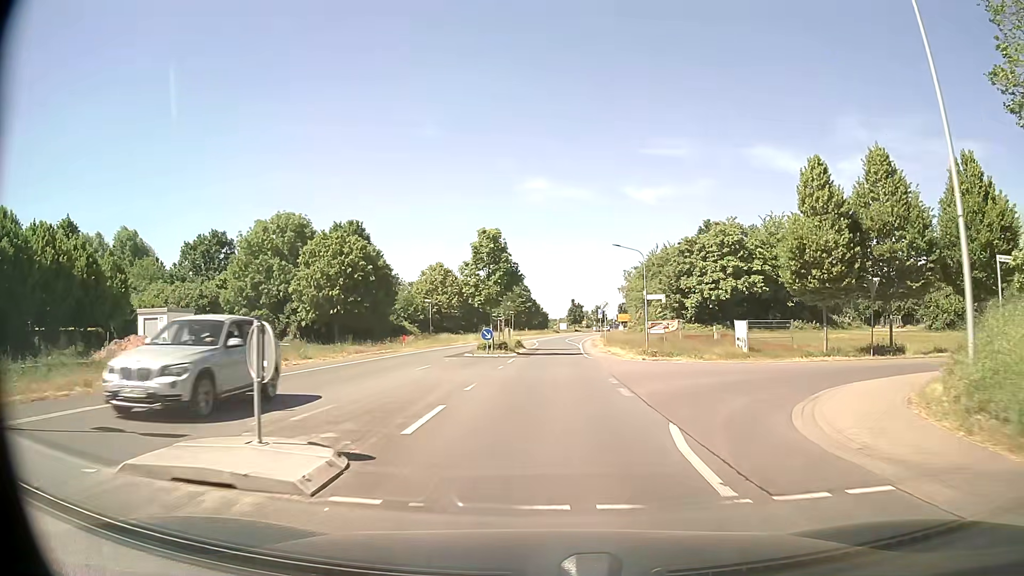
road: tertiary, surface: asphalt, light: Day
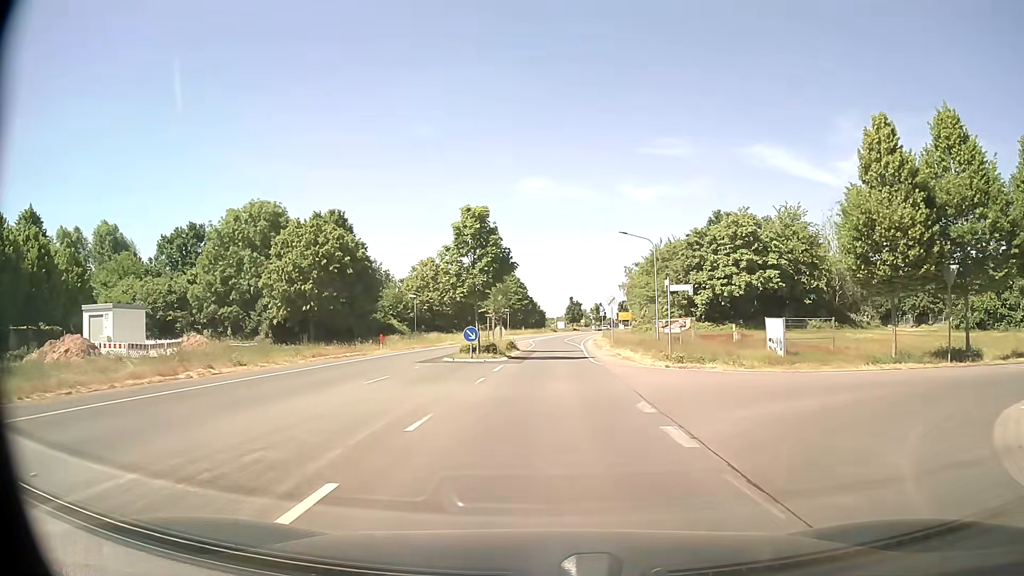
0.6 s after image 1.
(0.0, +6.1) m; +1°
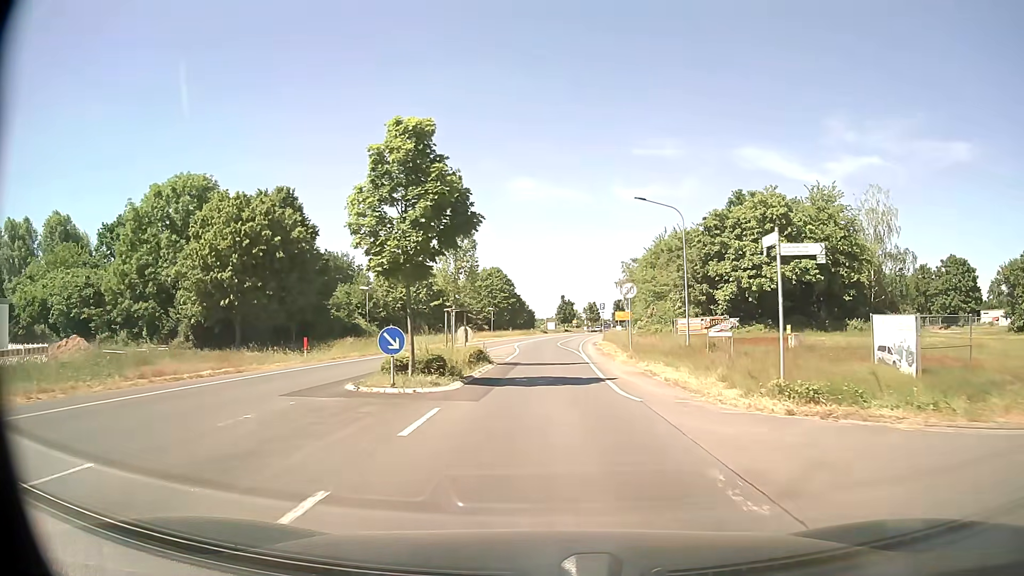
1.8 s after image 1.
(+0.1, +12.3) m; +1°
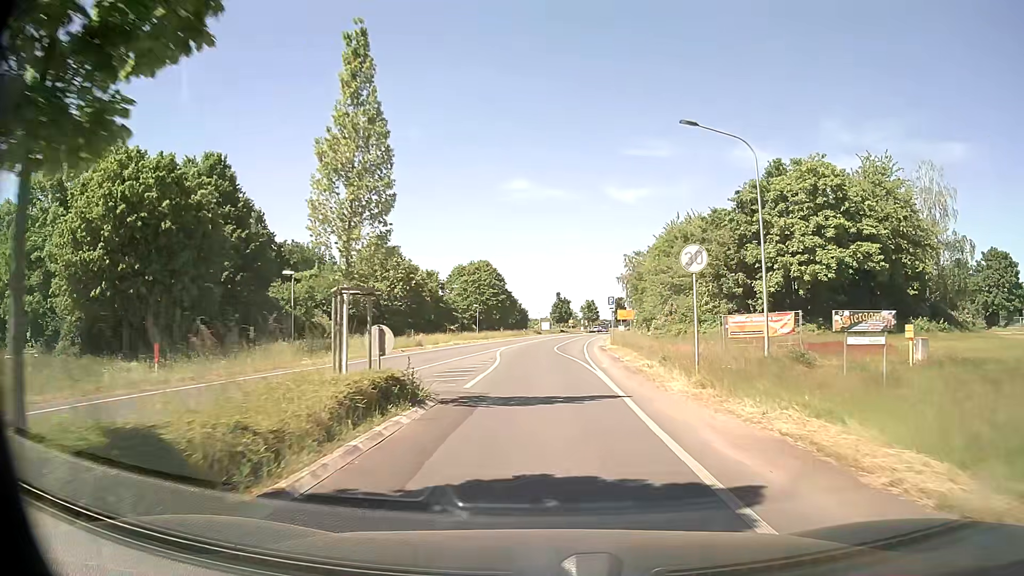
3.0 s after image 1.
(0.0, +12.5) m; 0°
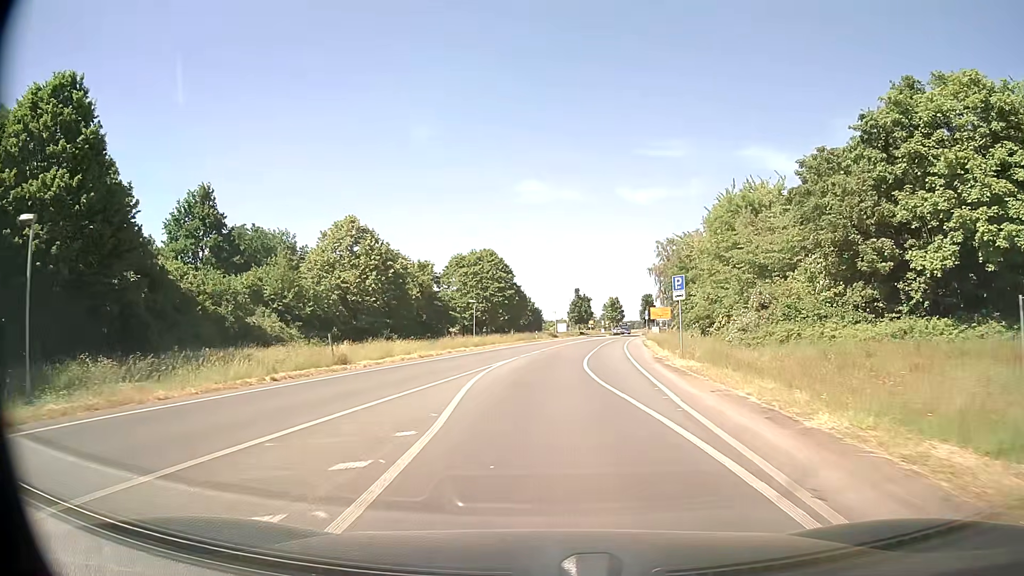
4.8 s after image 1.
(-0.2, +19.1) m; -1°
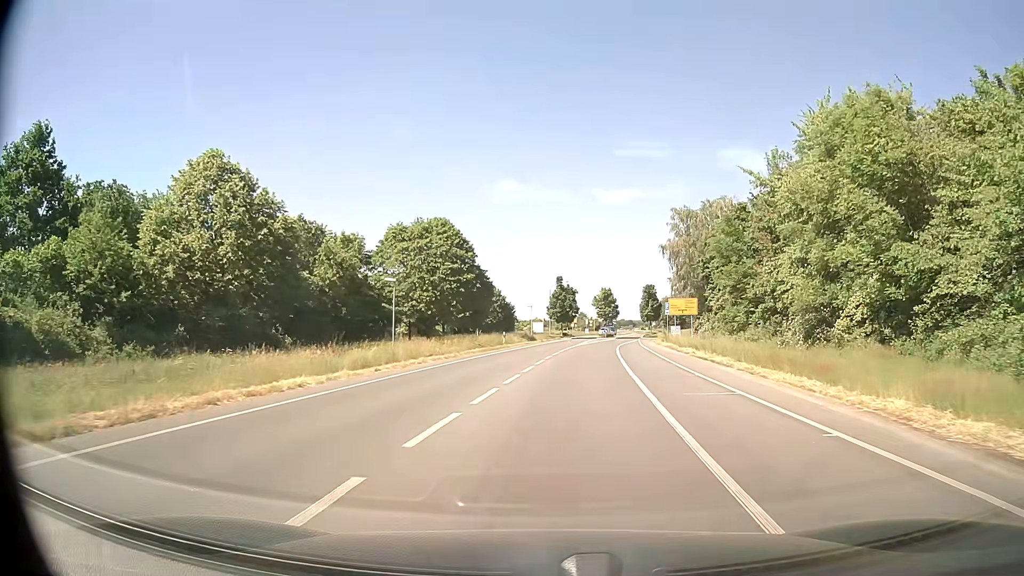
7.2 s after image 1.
(+0.1, +26.0) m; +2°
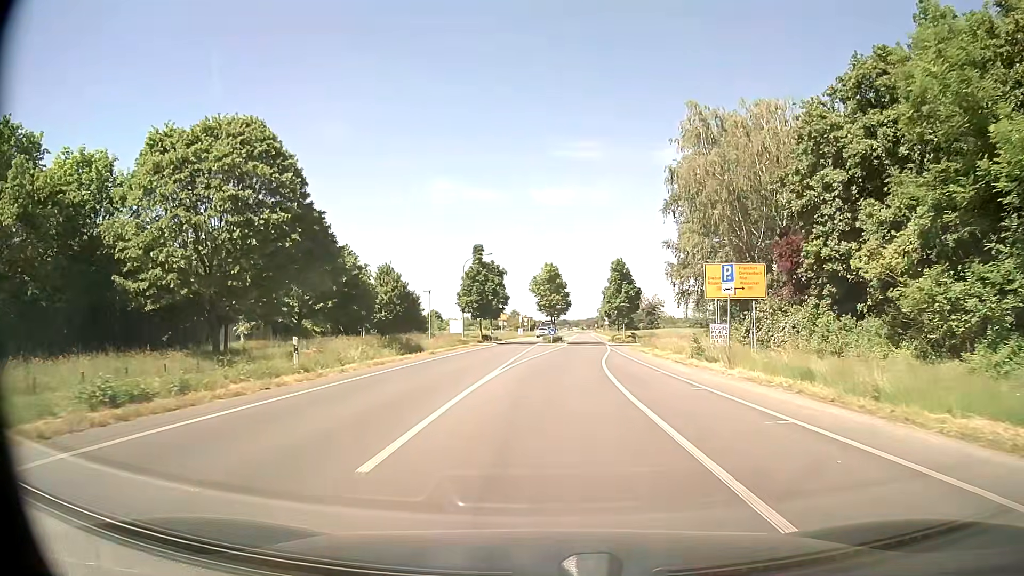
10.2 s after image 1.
(+1.9, +33.3) m; +5°
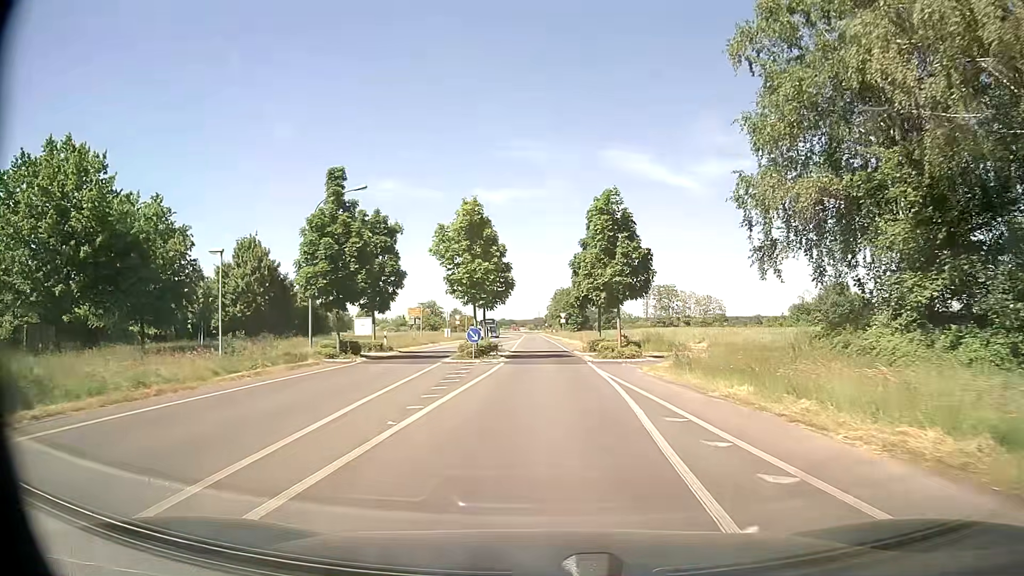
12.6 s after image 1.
(+1.3, +27.5) m; +5°
(0, +10) (0, +20) (0, +30) (0, +40) (-1, +50) (-1, +60) (-1, +70) (-1, +80) (-1, +90) (-1, +100) m
